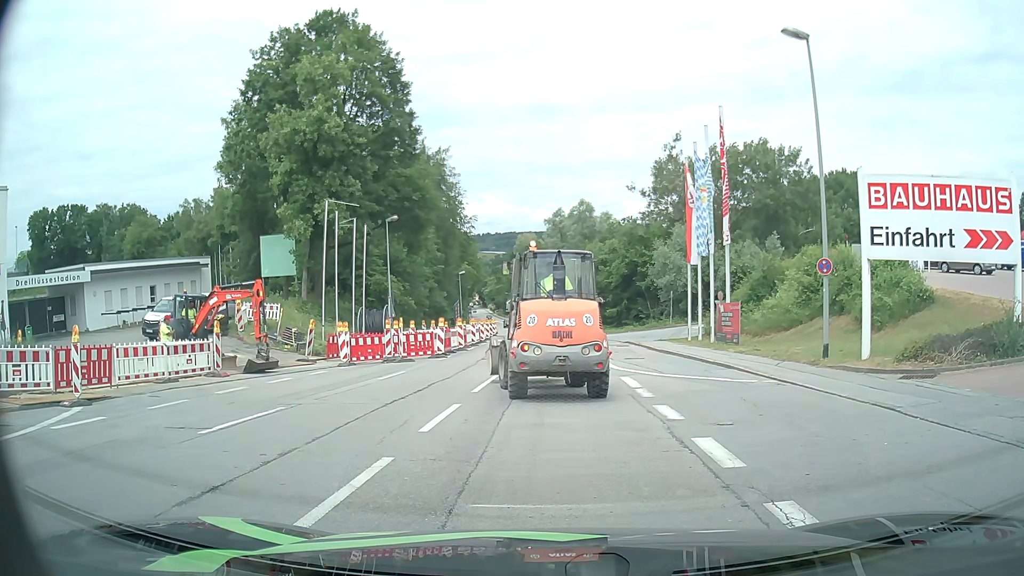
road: tertiary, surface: asphalt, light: Day
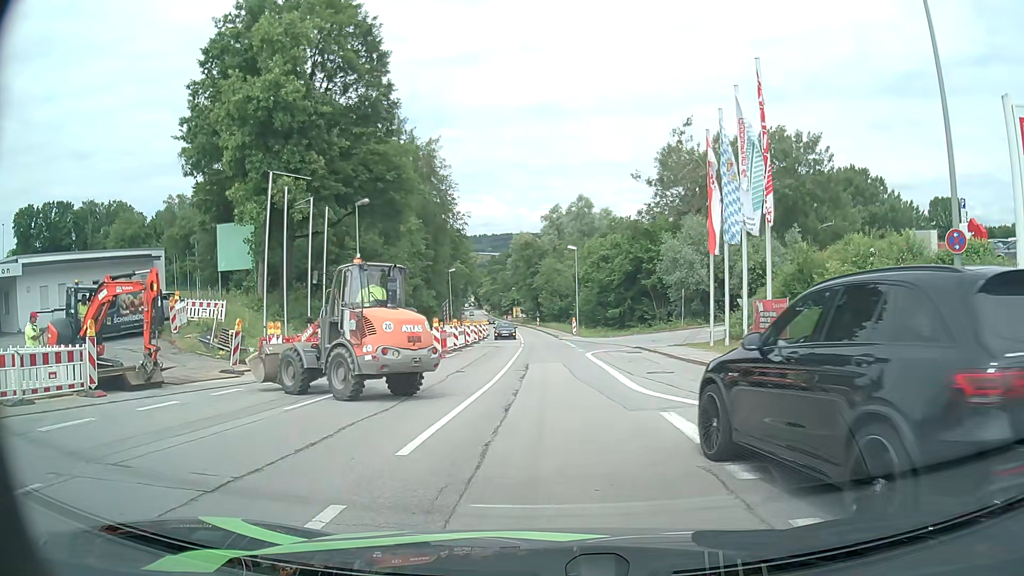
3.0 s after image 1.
(+0.2, +6.6) m; +2°
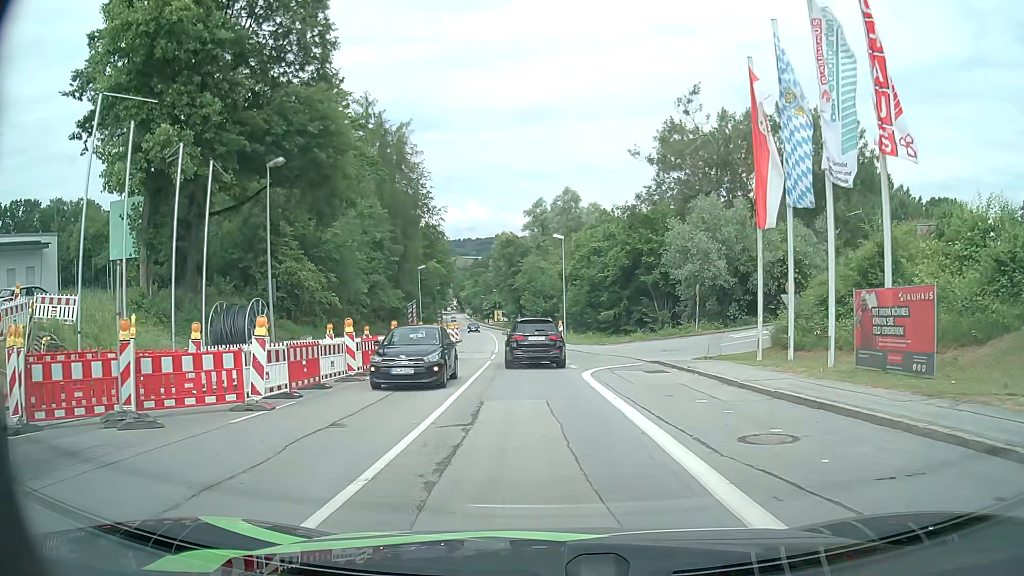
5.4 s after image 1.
(+0.2, +10.6) m; +1°
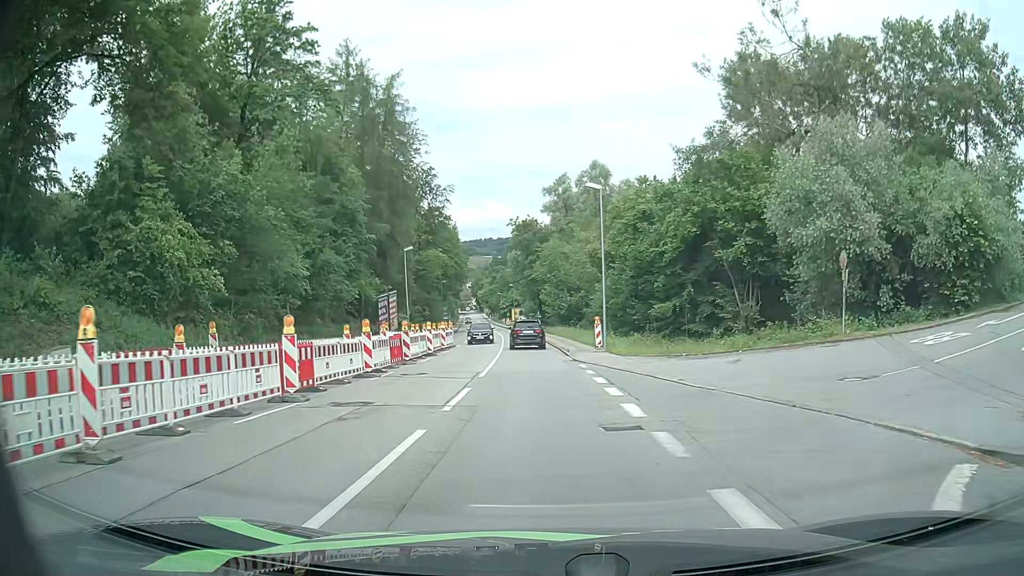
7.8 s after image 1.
(-0.2, +18.7) m; -1°
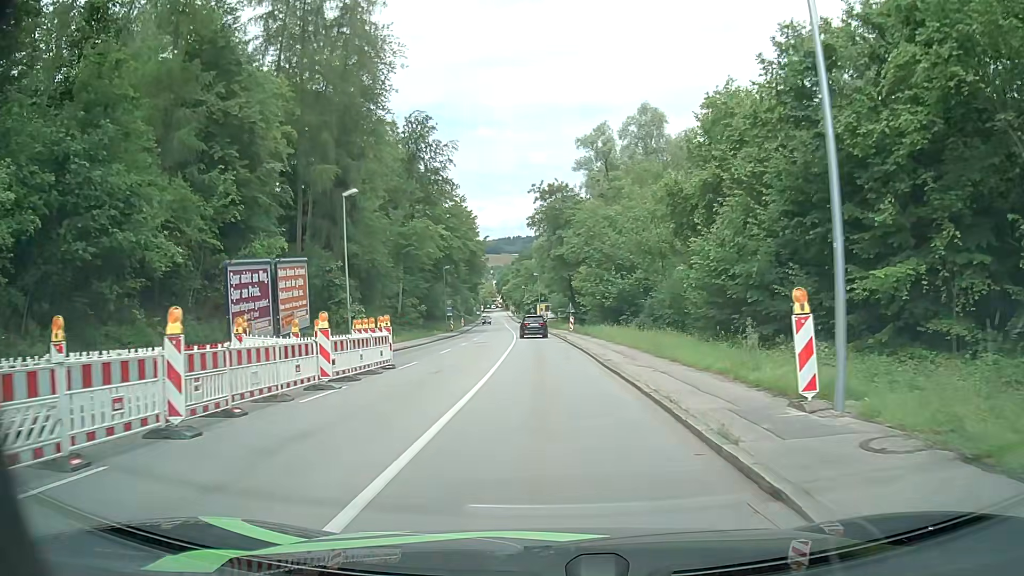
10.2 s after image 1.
(-0.7, +25.0) m; -3°
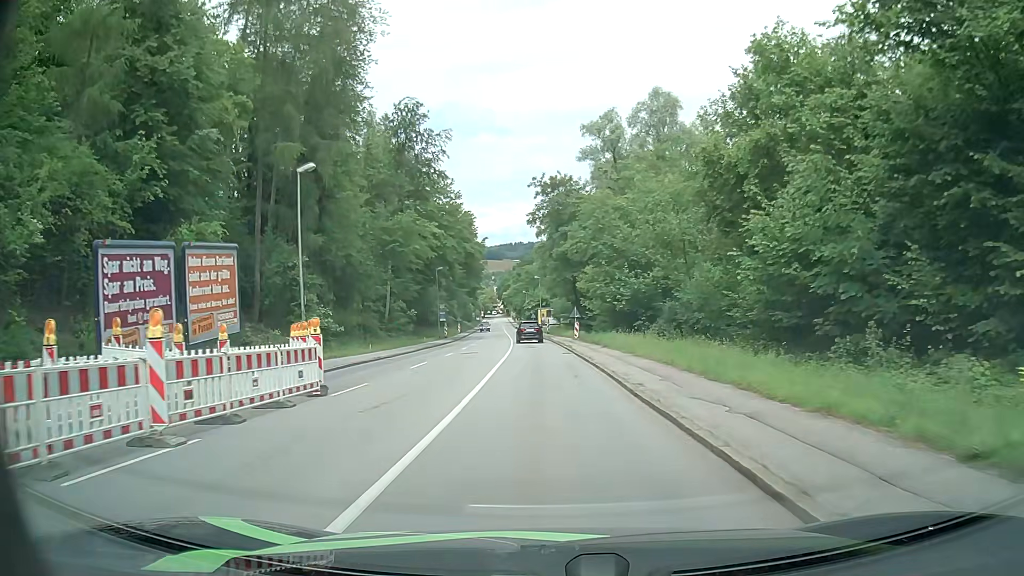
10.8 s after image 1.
(0.0, +6.9) m; 0°
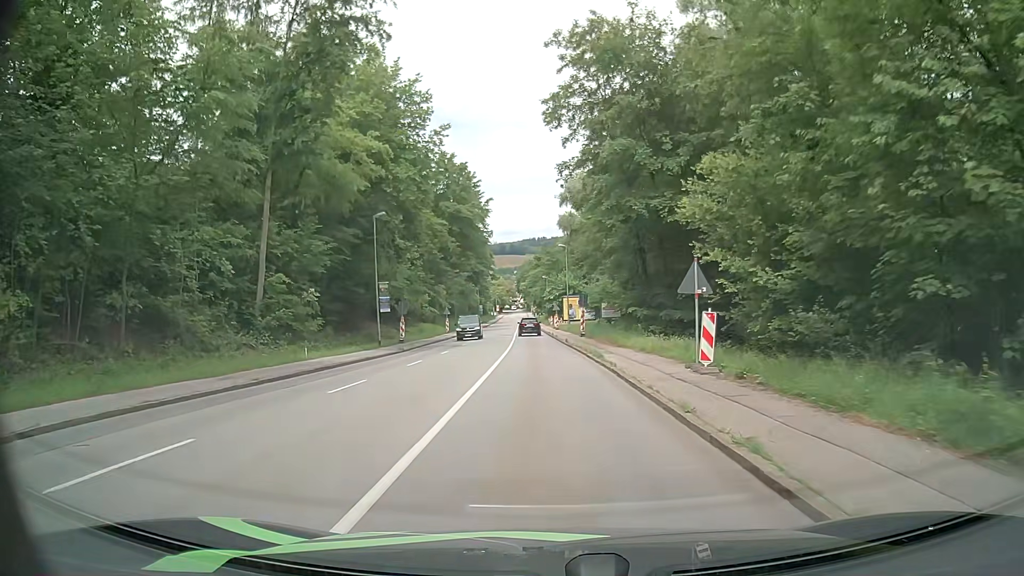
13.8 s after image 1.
(-0.7, +36.6) m; -1°
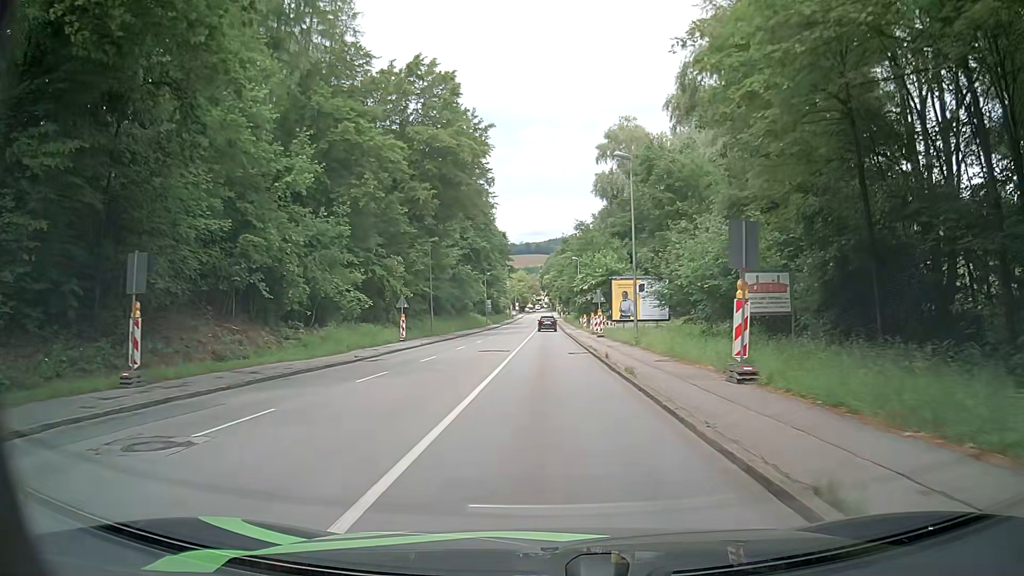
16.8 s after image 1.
(-1.0, +34.9) m; -4°
(0, +10) (0, +20) (+1, +30) (+1, +40) (+1, +50) (+1, +60) (+1, +70) (+2, +80) (+2, +90) (+2, +100) m
